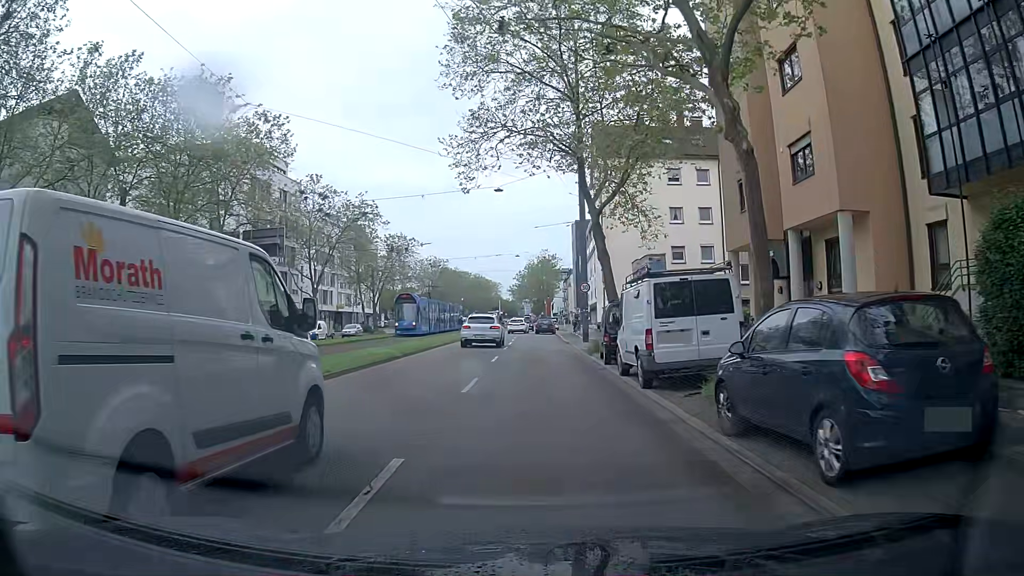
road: primary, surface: asphalt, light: Day
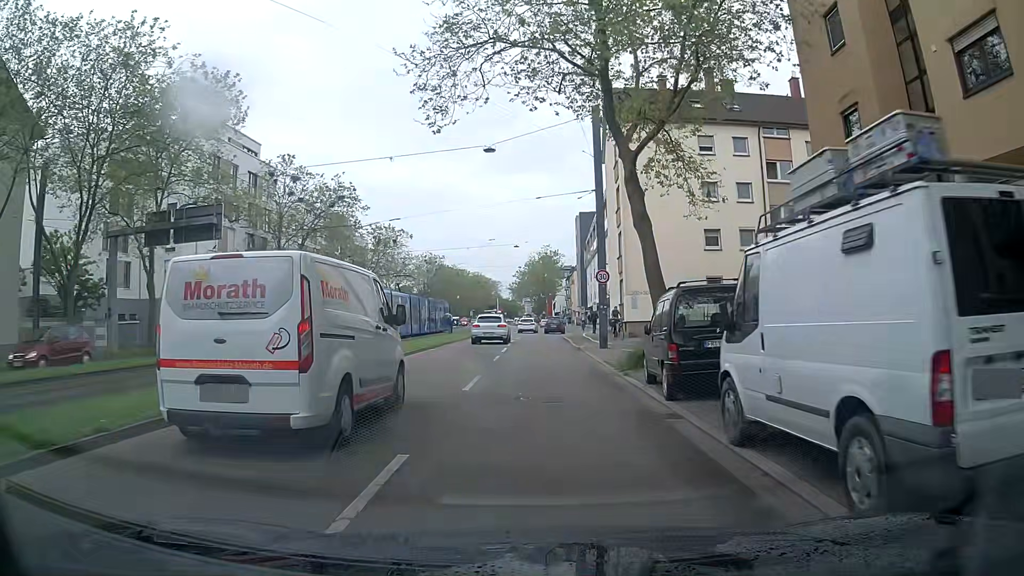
(+0.1, +9.0) m; -1°
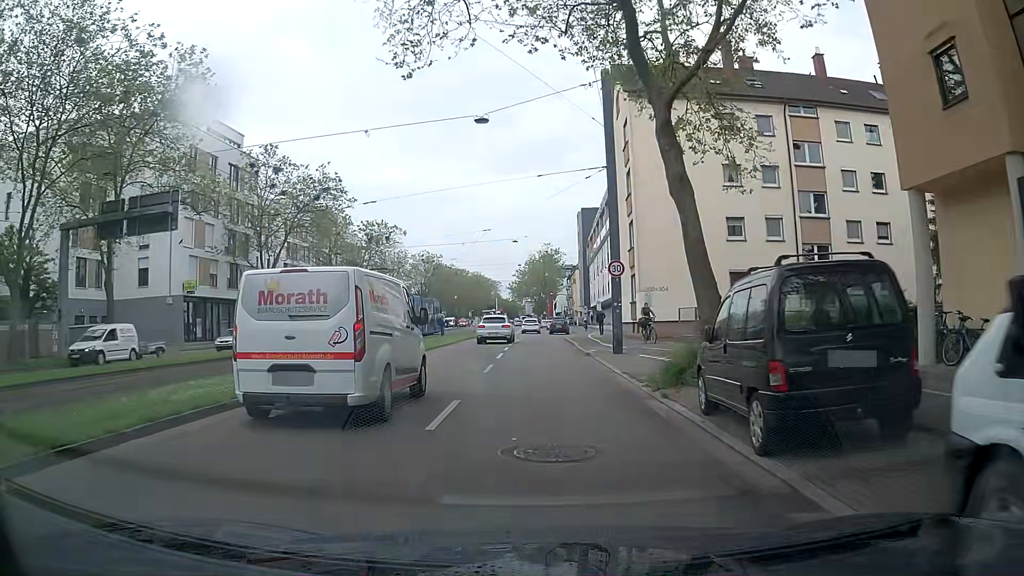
(+0.1, +4.5) m; +1°
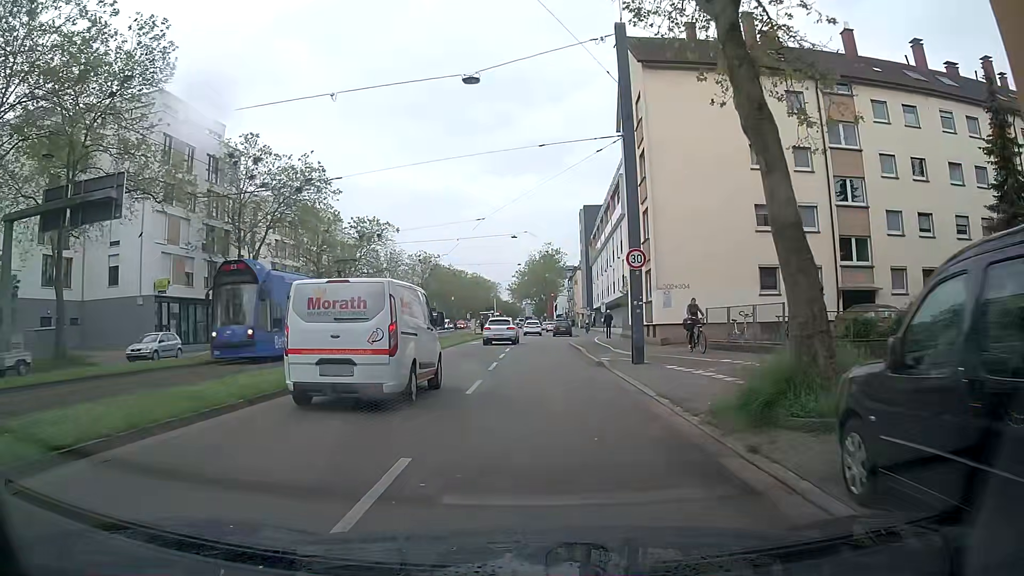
(0.0, +4.6) m; 0°
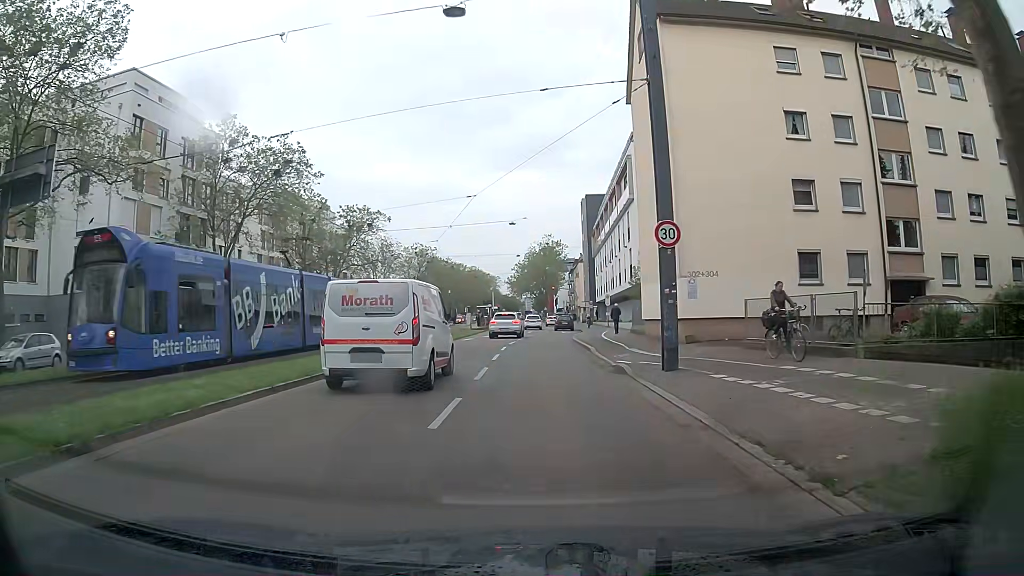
(0.0, +4.6) m; 0°
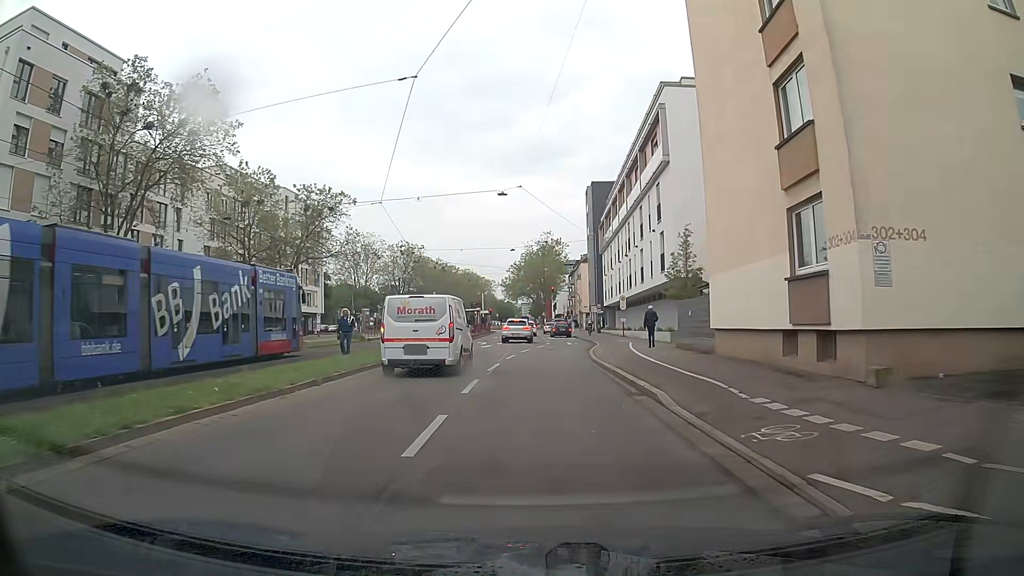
(0.0, +13.8) m; -1°
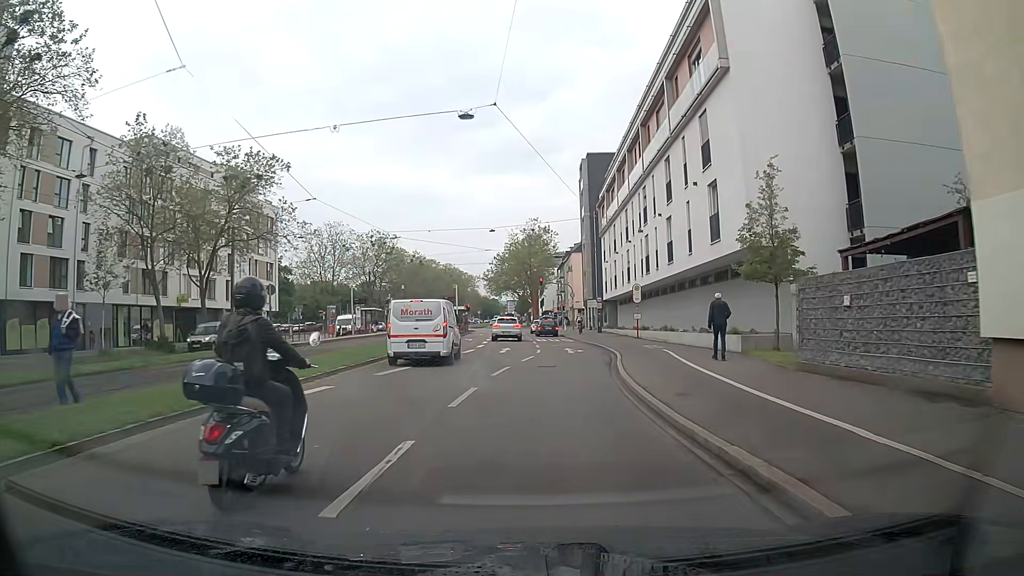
(+0.4, +13.9) m; 0°
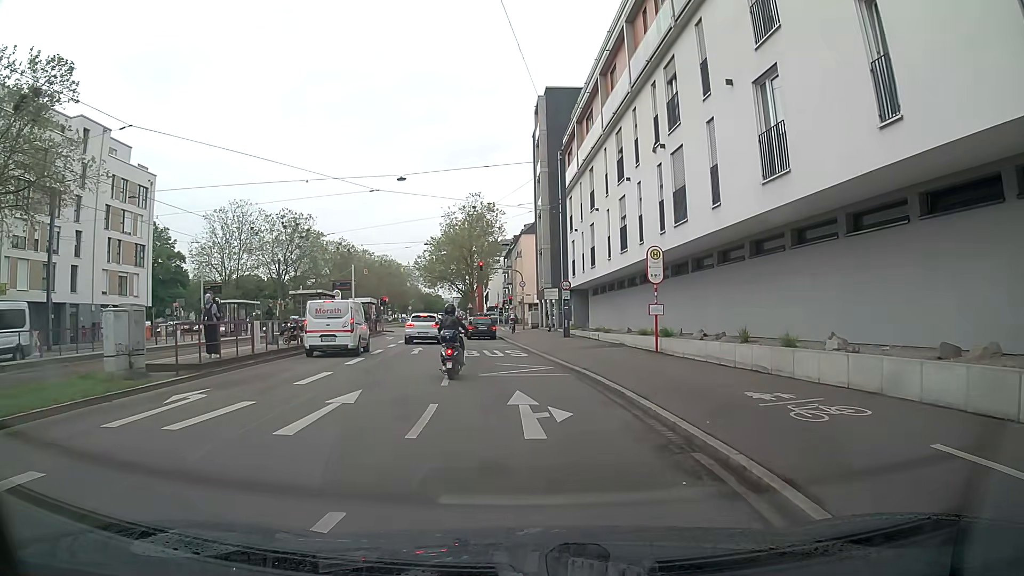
(+1.4, +20.6) m; +7°
